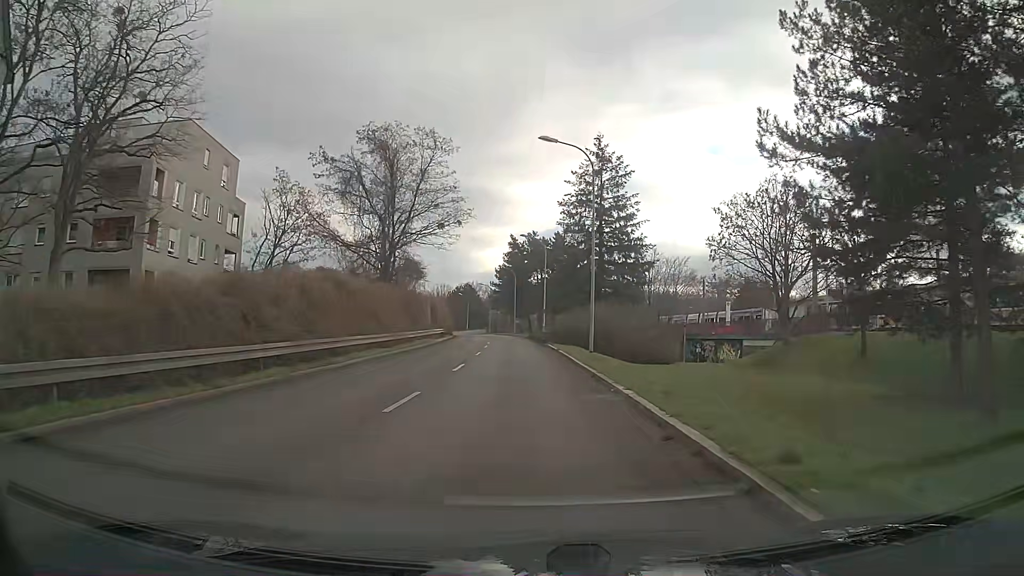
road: tertiary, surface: asphalt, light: Day
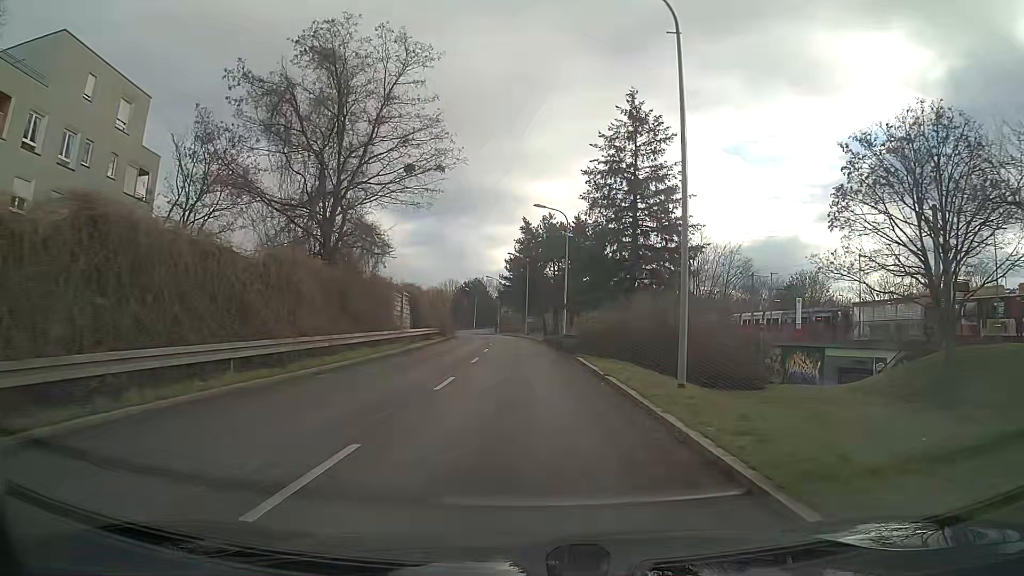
(-0.1, +15.0) m; -1°
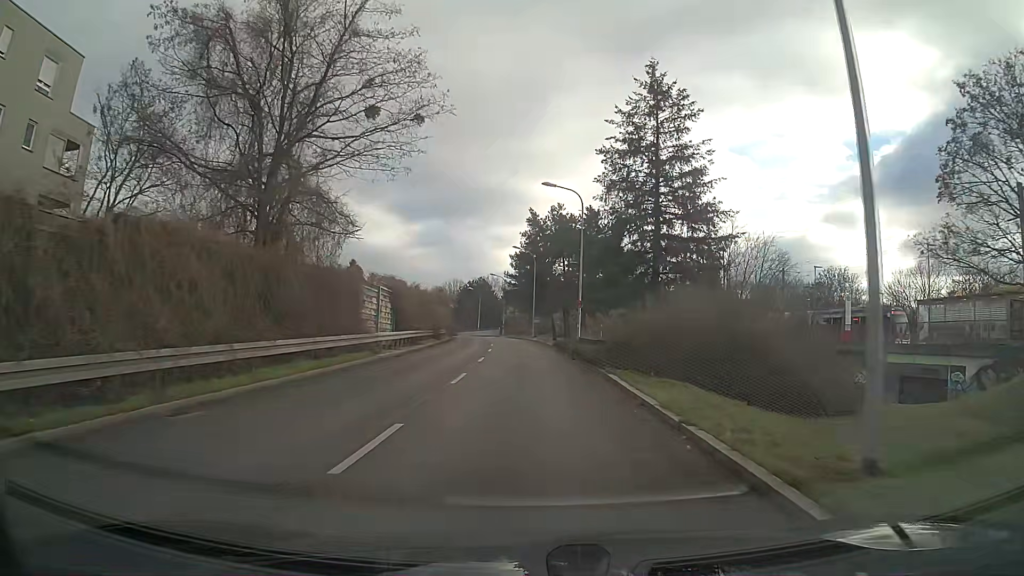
(-0.1, +7.5) m; -1°
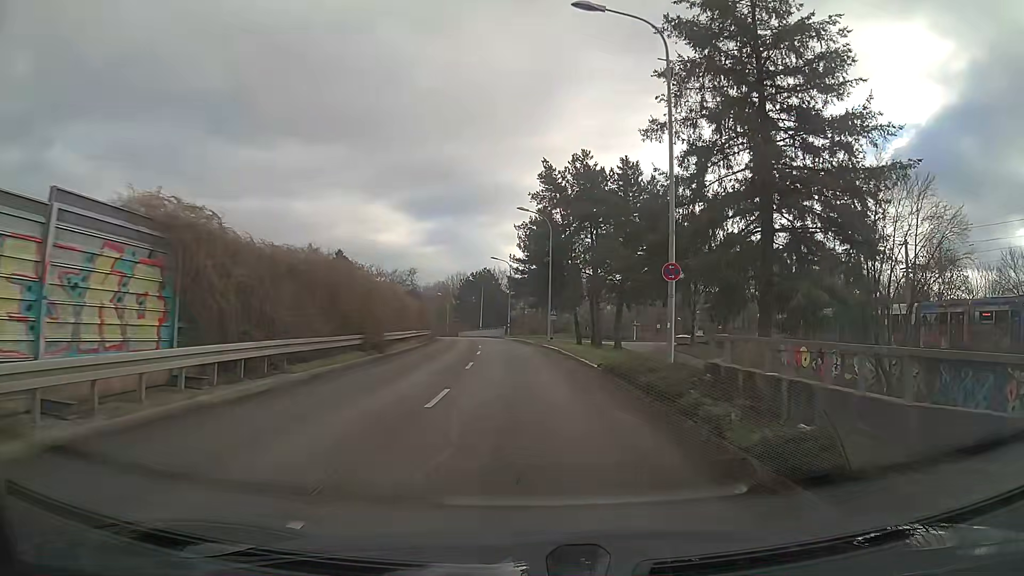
(-0.1, +22.3) m; -1°
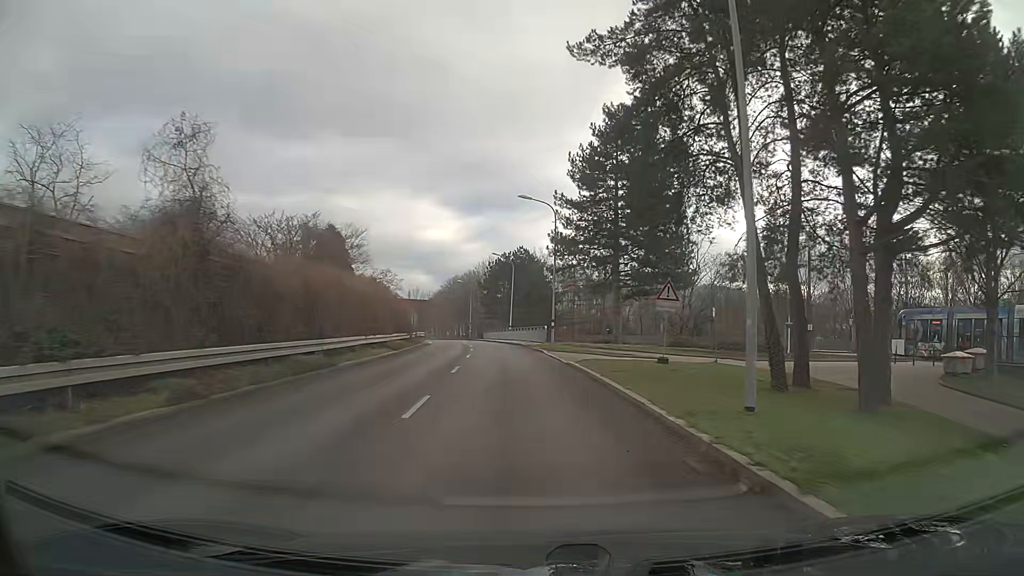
(-0.9, +37.1) m; -3°
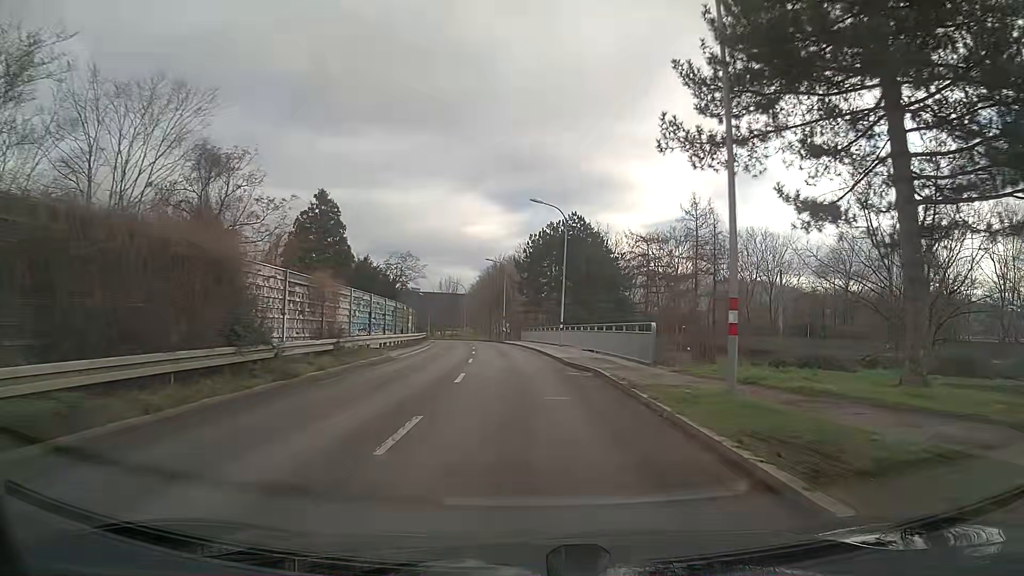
(-1.1, +29.8) m; -4°
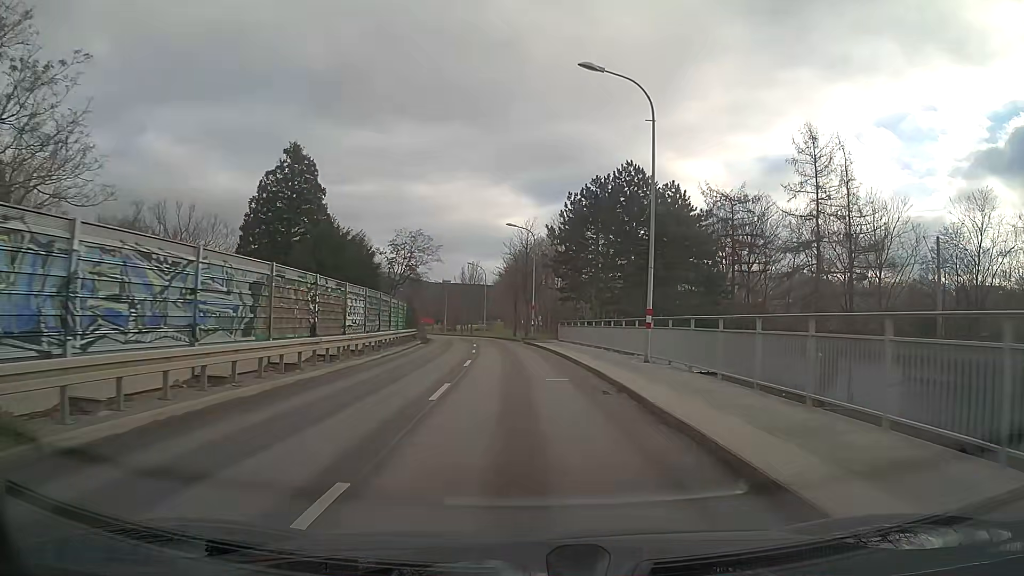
(-0.4, +22.3) m; -2°
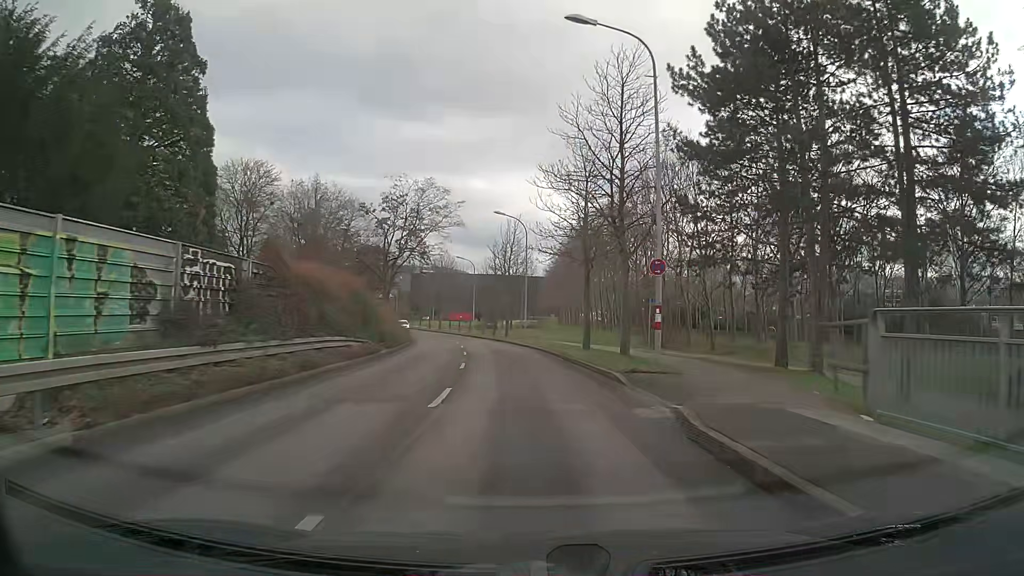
(-1.5, +37.1) m; -4°
(0, +10) (-1, +20) (-1, +30) (-3, +40) (-4, +50) (-6, +60) (-8, +69) (-10, +79) (-12, +89) (-15, +99) m
